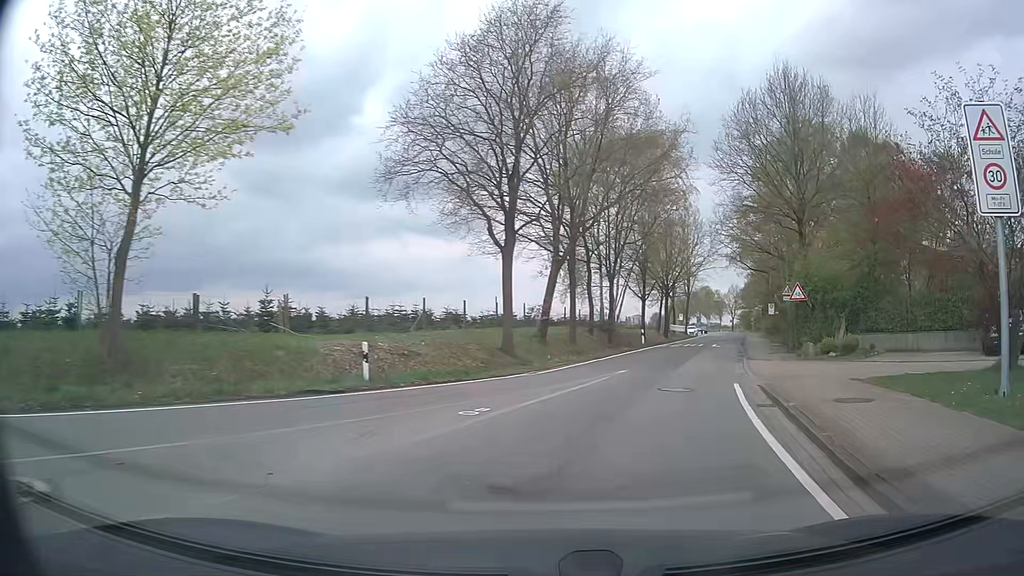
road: secondary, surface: asphalt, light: Day
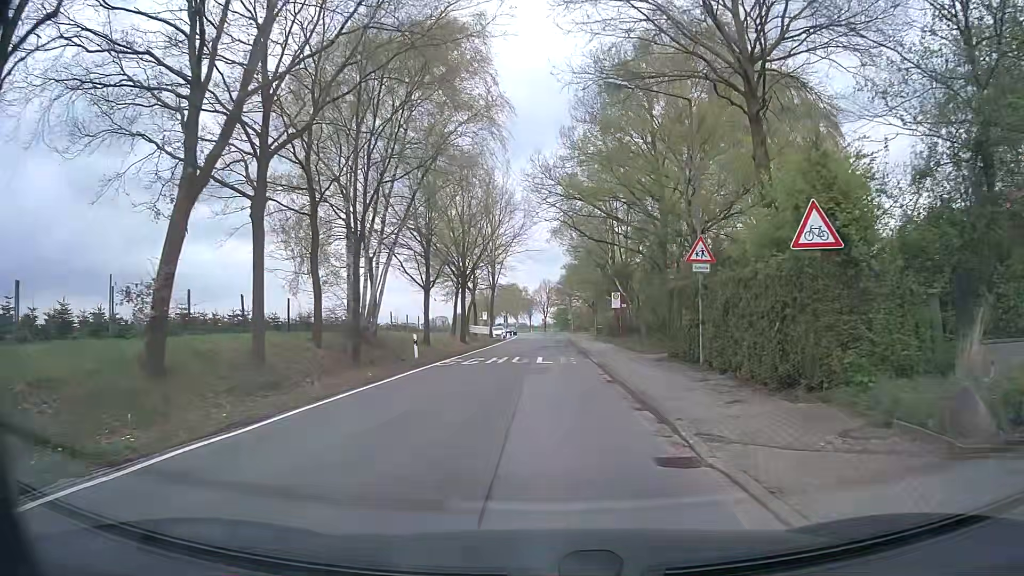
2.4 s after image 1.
(+4.1, +19.4) m; +17°
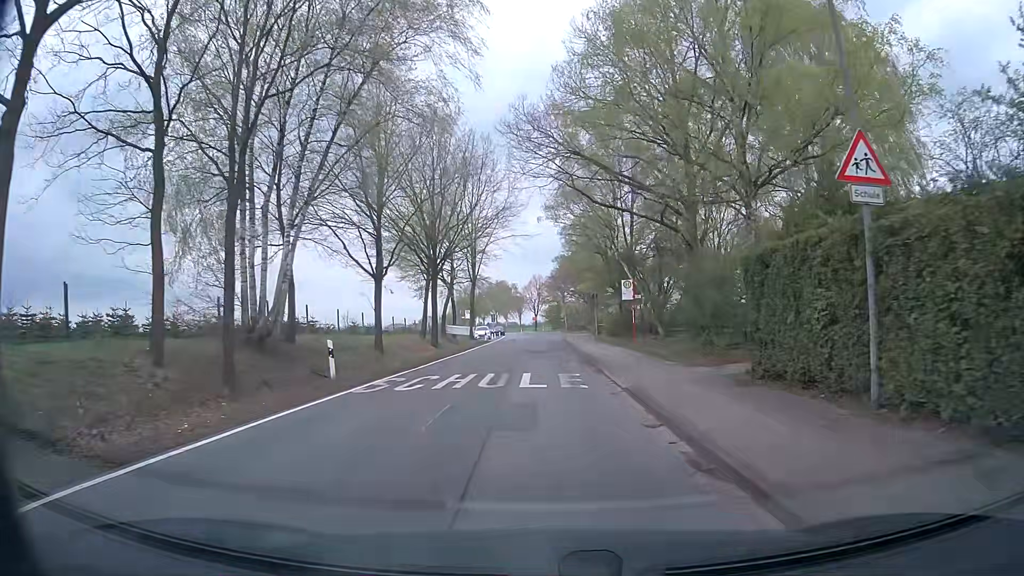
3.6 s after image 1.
(+0.1, +10.4) m; 0°
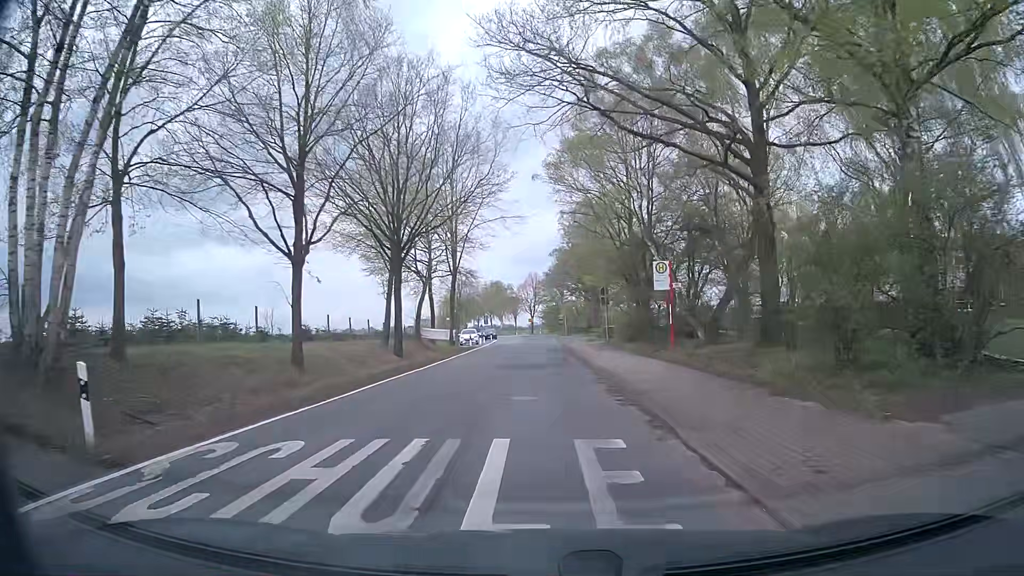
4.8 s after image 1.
(+0.1, +10.5) m; +1°
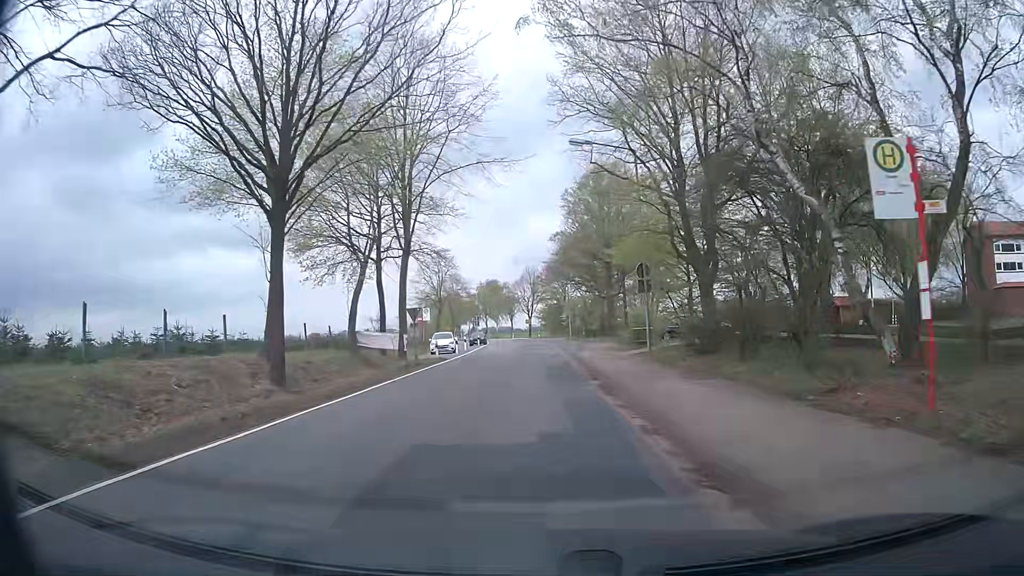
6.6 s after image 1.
(0.0, +16.0) m; 0°
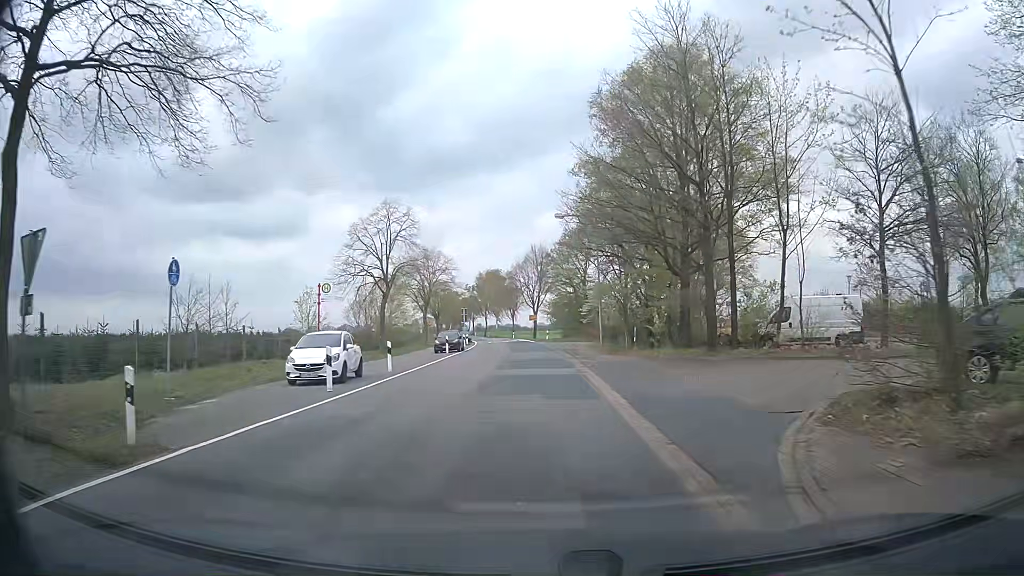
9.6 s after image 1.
(-0.1, +27.5) m; -1°
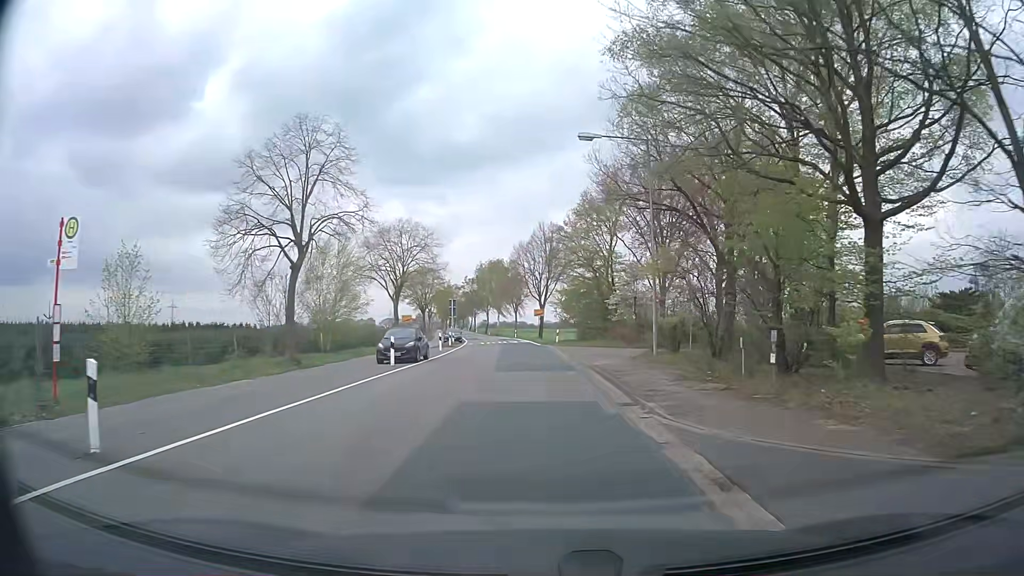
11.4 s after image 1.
(0.0, +17.1) m; +1°
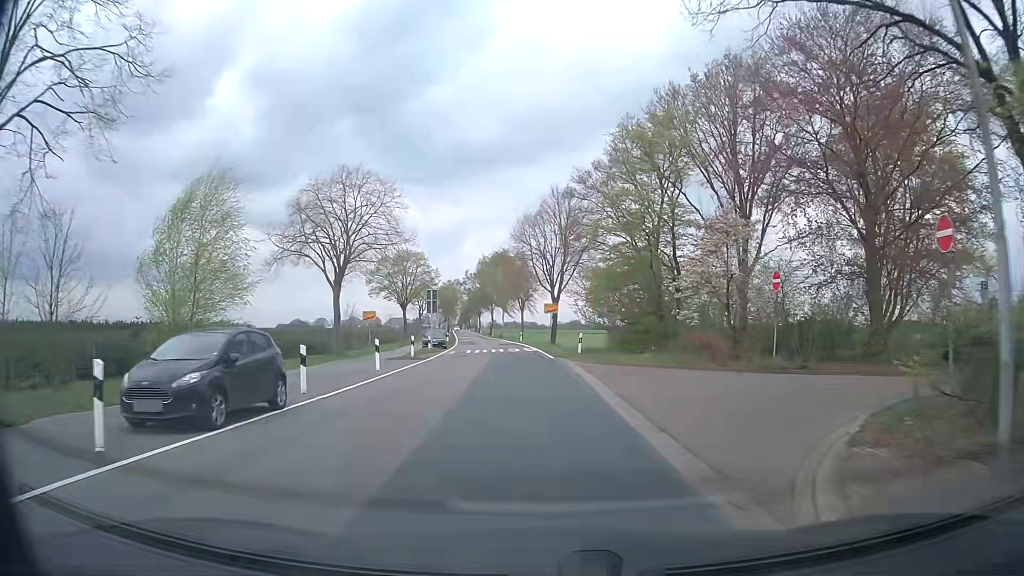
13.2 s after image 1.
(-0.4, +18.0) m; -1°
(0, +10) (-1, +20) (-1, +30) (-2, +40) (-3, +50) (-4, +60) (-5, +70) (-7, +80) (-8, +90) (-9, +99) m
